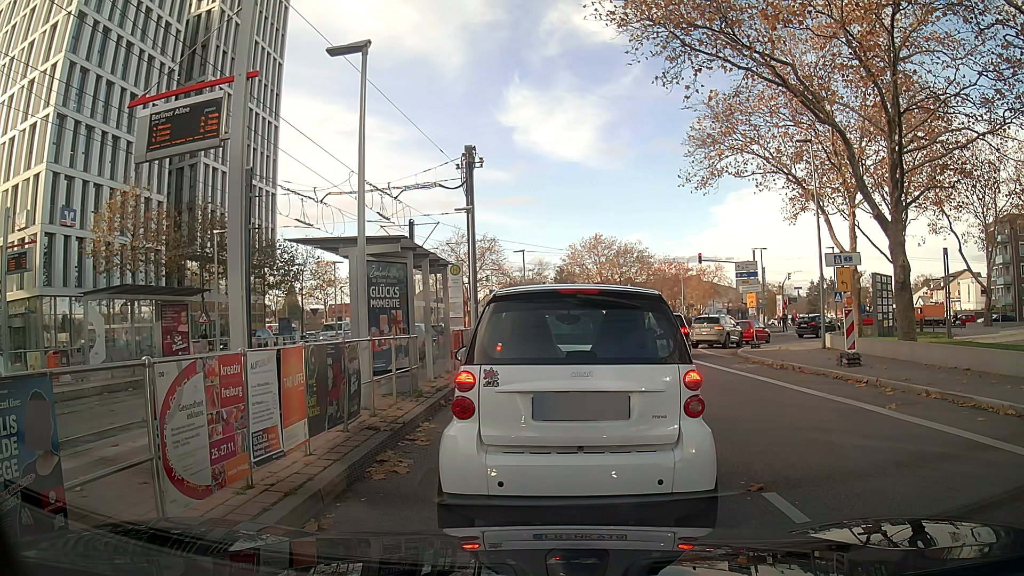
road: secondary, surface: asphalt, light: Day
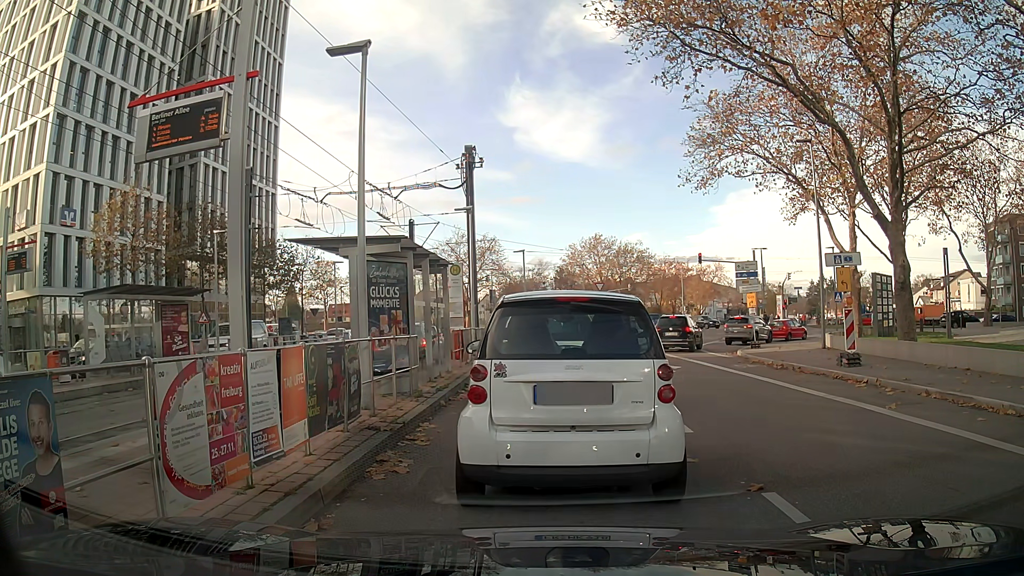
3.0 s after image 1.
(0.0, 0.0) m; 0°
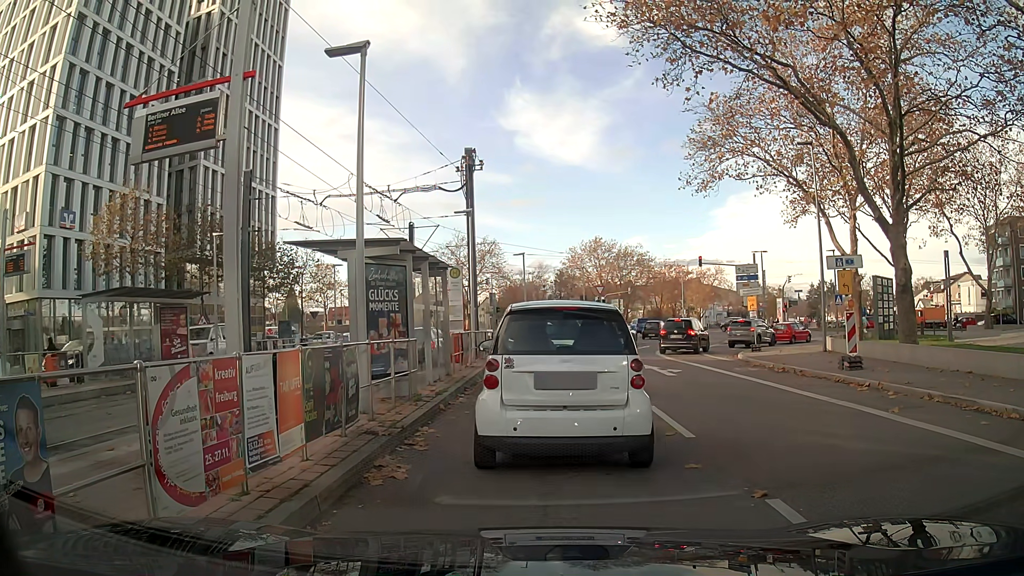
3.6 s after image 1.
(0.0, +0.1) m; 0°
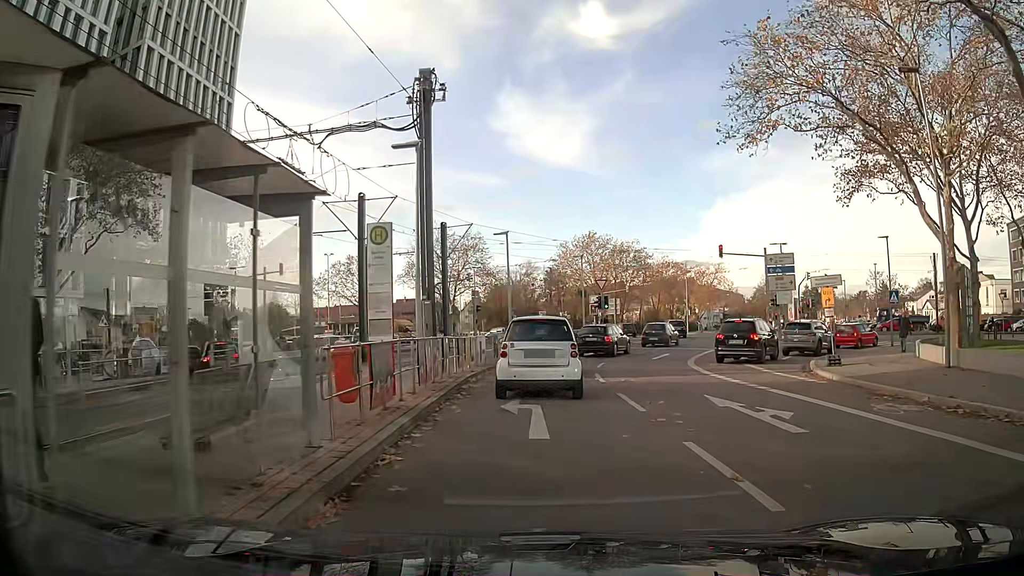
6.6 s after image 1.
(+0.2, +9.9) m; +2°
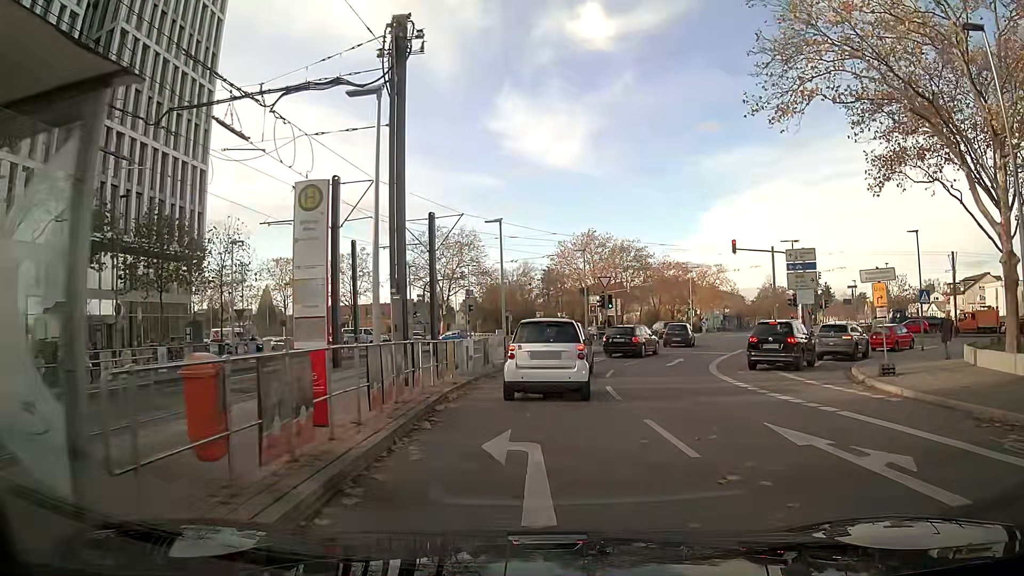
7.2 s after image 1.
(0.0, +3.8) m; 0°
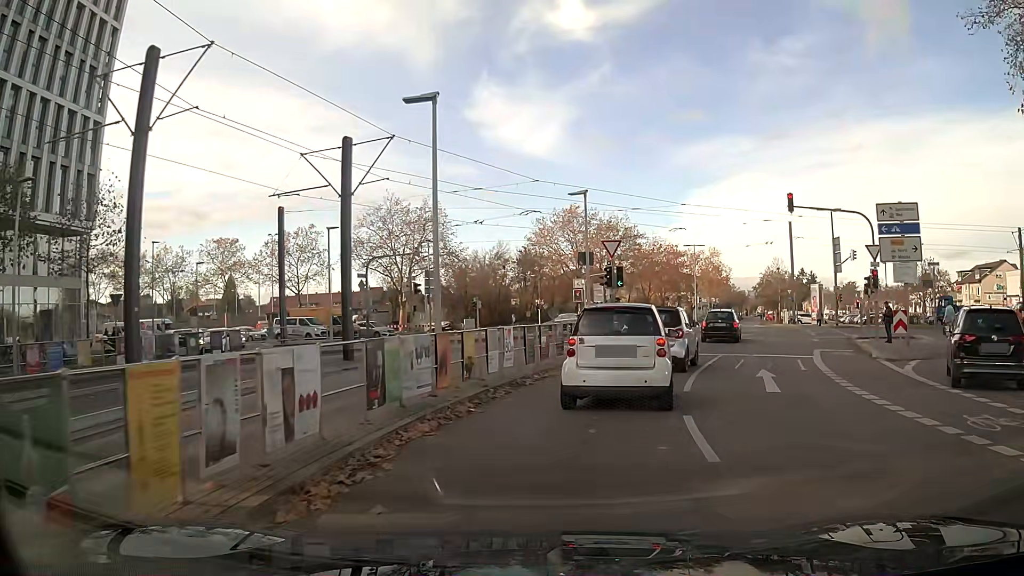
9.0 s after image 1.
(+0.2, +13.0) m; +3°
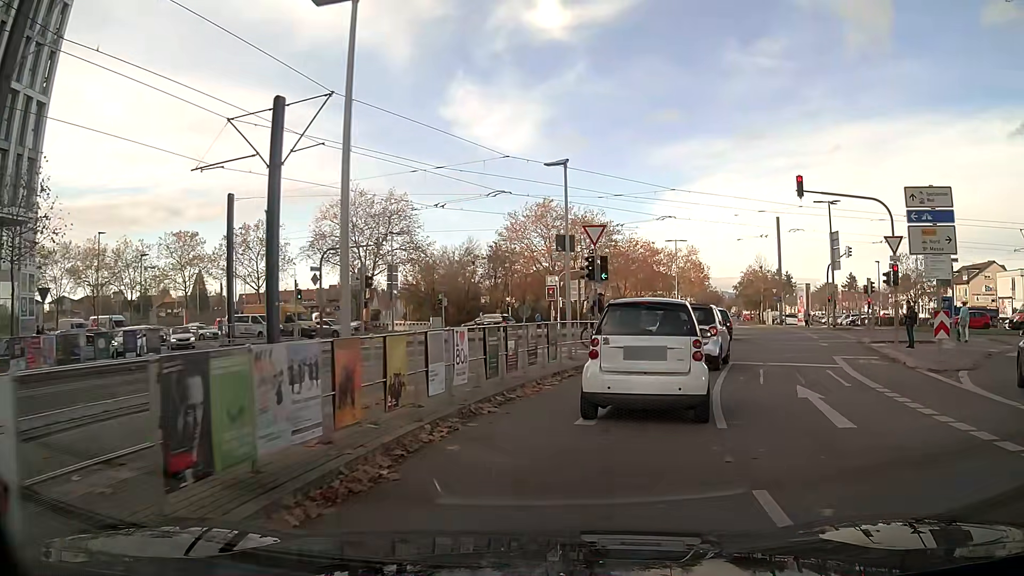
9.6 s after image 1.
(+0.1, +4.0) m; +3°
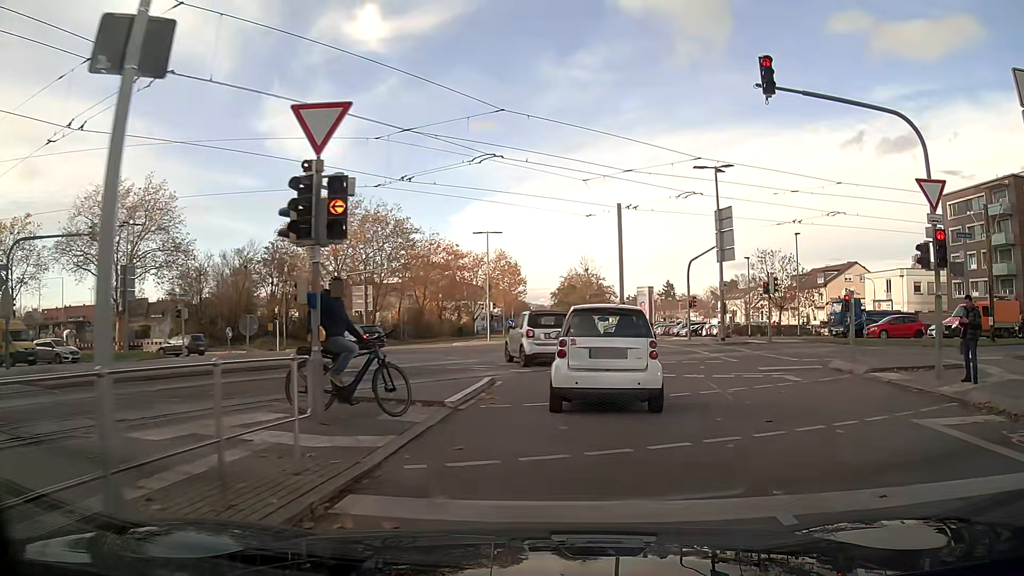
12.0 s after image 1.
(+2.0, +13.7) m; +17°
